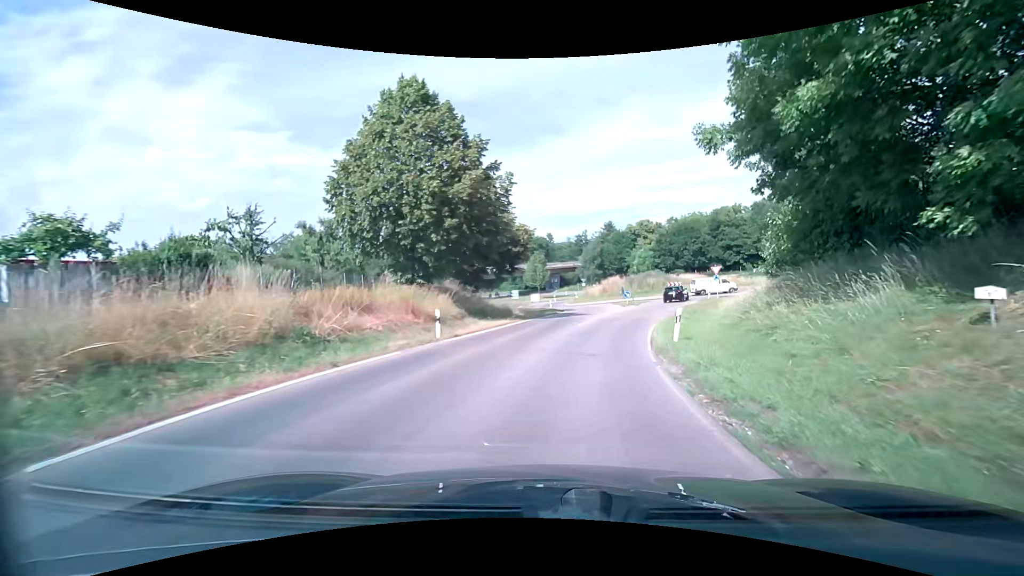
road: tertiary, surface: asphalt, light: Day
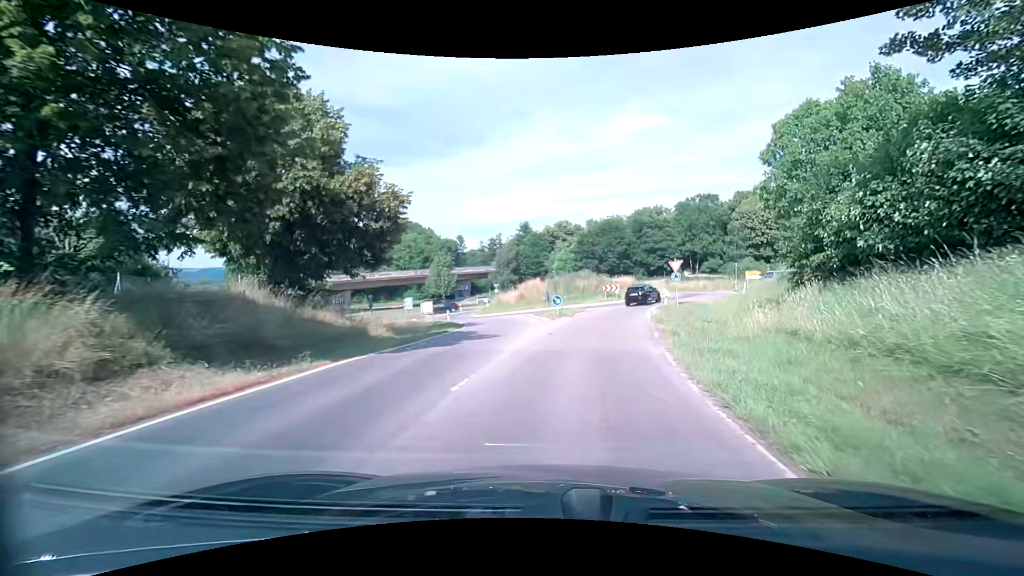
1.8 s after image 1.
(+1.3, +16.5) m; +9°
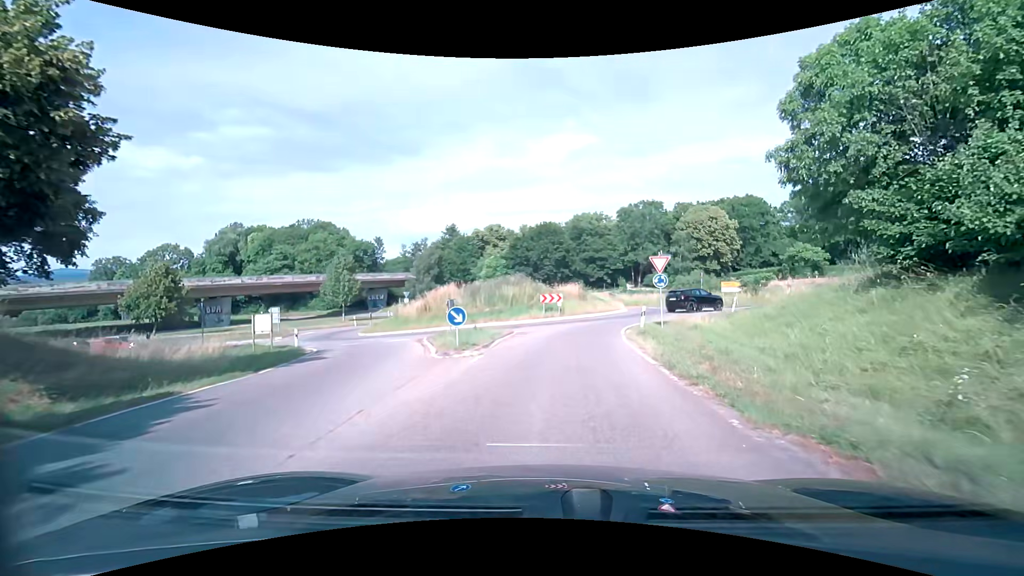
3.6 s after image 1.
(+1.3, +14.6) m; +9°
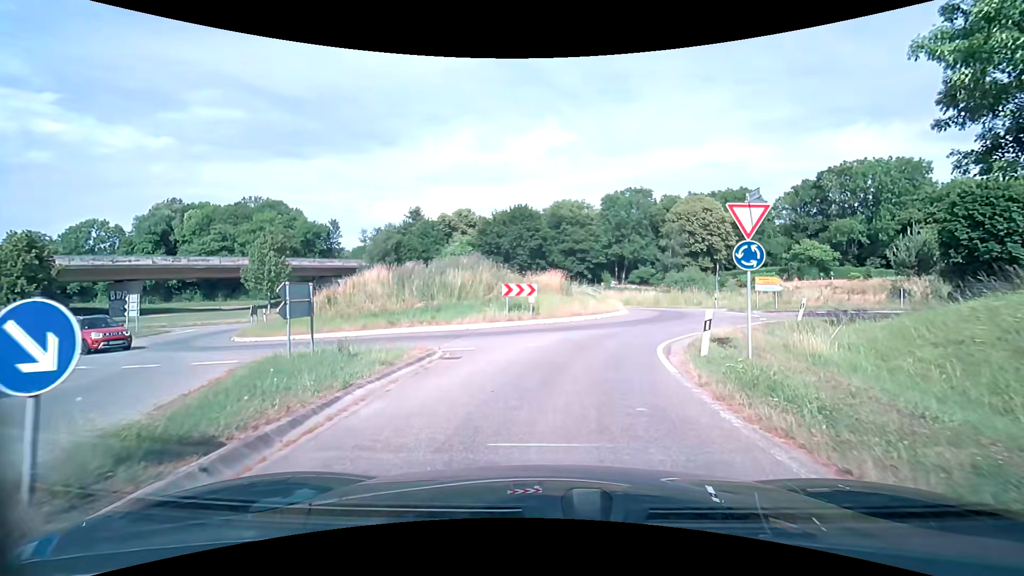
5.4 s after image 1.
(+0.3, +11.7) m; +2°
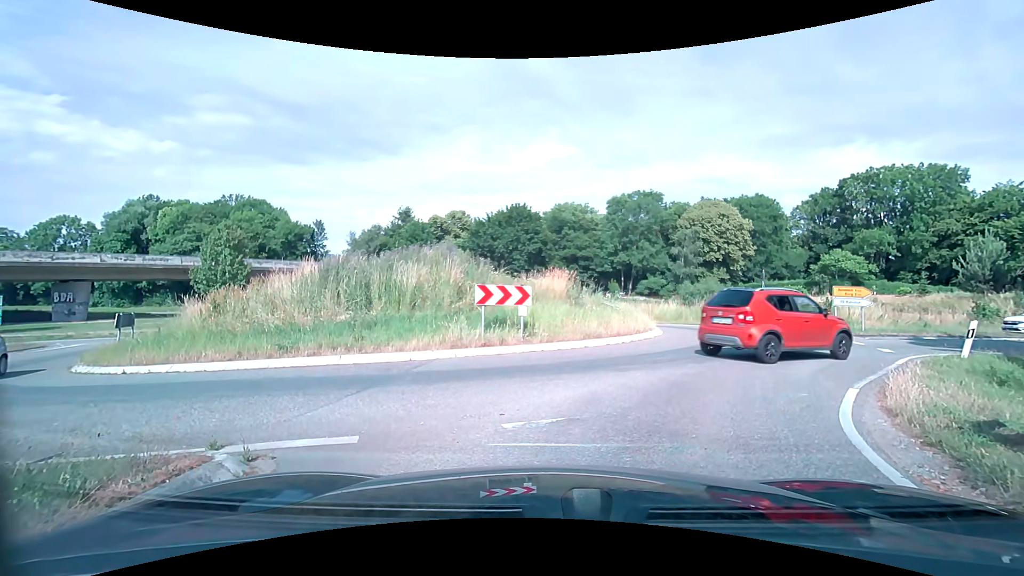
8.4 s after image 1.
(0.0, +7.6) m; 0°
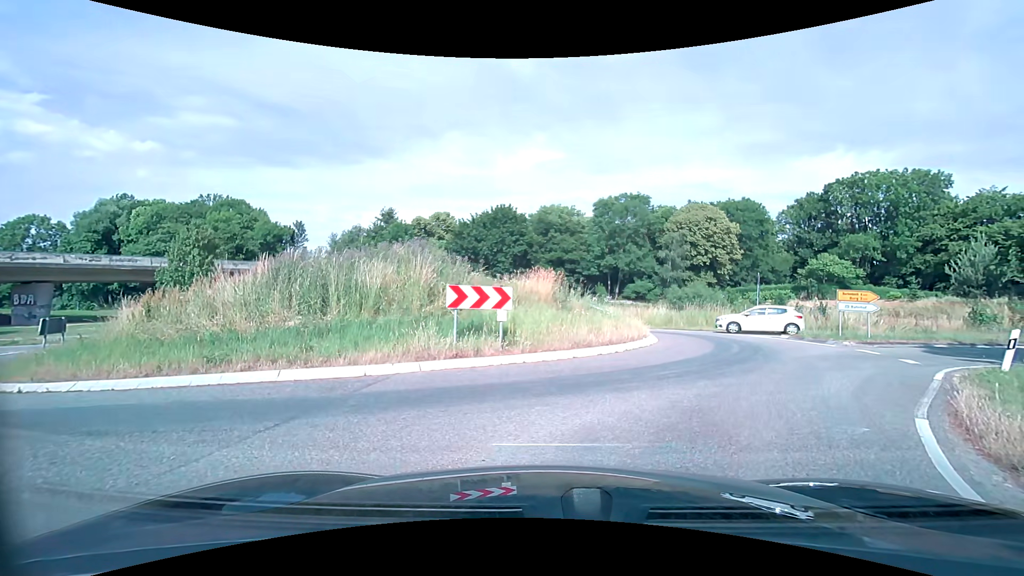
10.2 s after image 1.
(0.0, +2.0) m; +2°
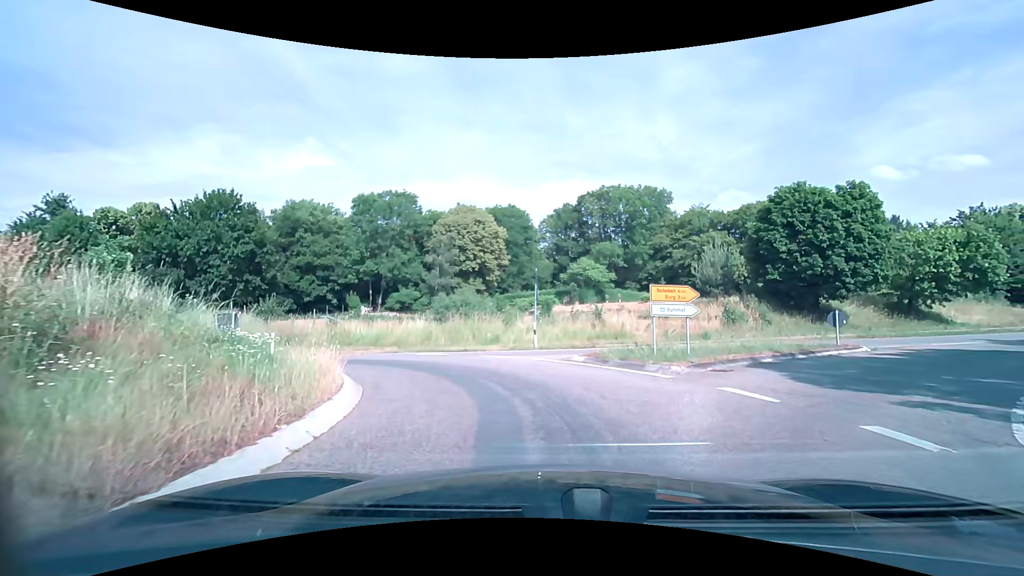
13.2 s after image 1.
(+2.4, +10.2) m; +26°
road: secondary
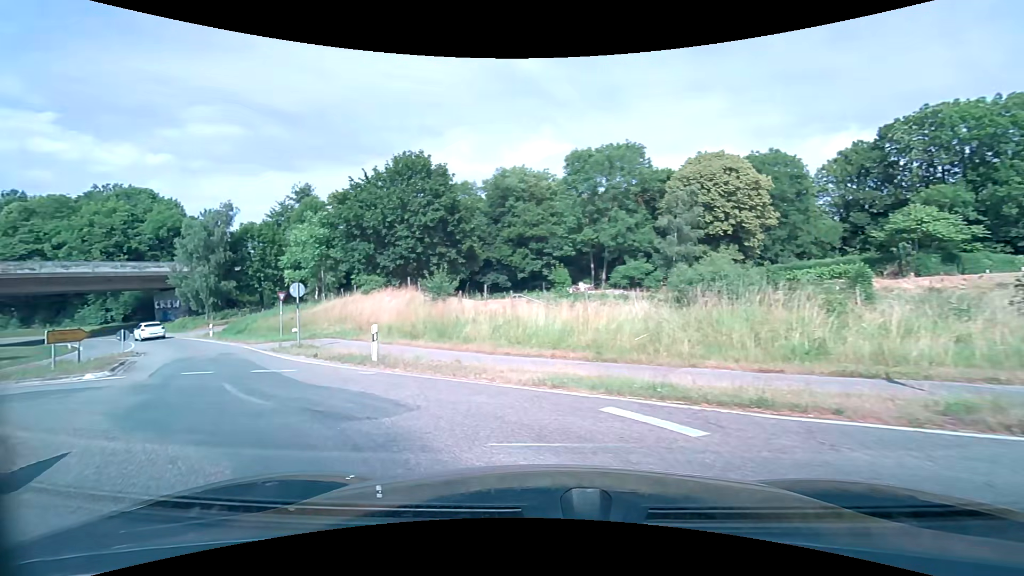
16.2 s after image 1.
(-1.6, +13.6) m; -25°
(-4, +9) (-13, +12) (-23, +10) (-32, +5) (-41, +1) (-50, -3) (-60, -5) (-70, -8) (-79, -10) (-89, -12) m
